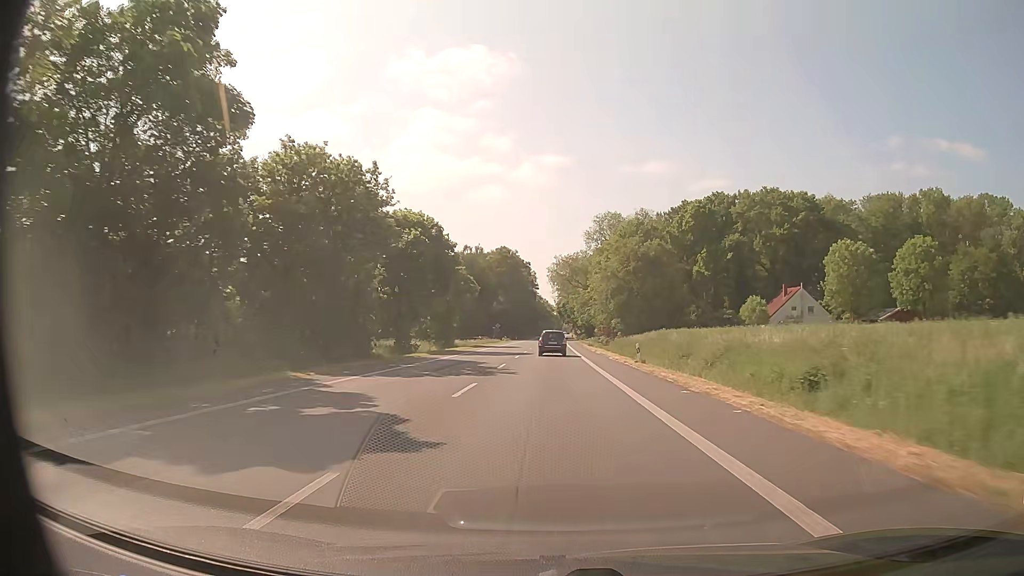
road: primary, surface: asphalt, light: Day
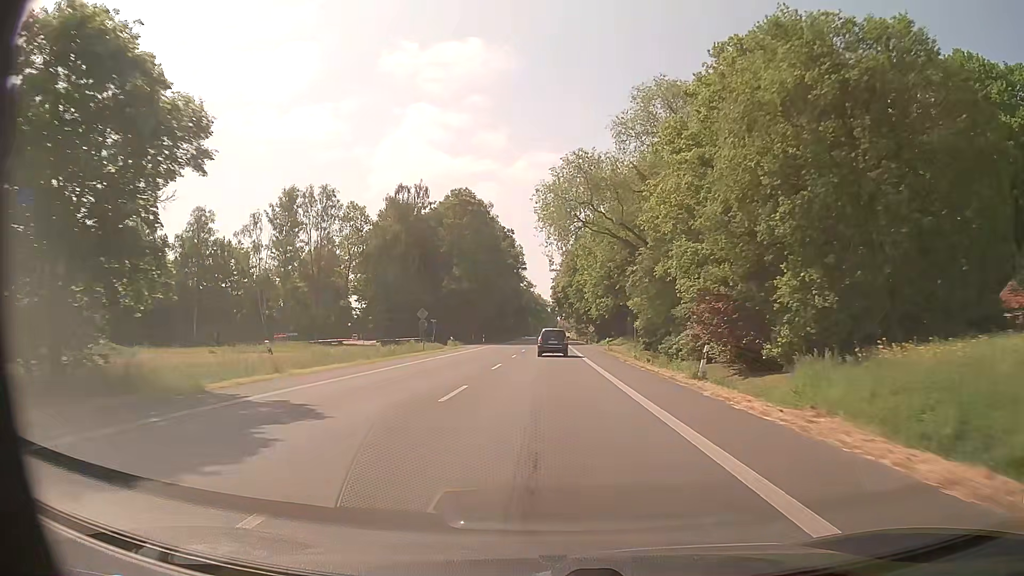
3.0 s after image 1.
(+0.2, +62.2) m; 0°
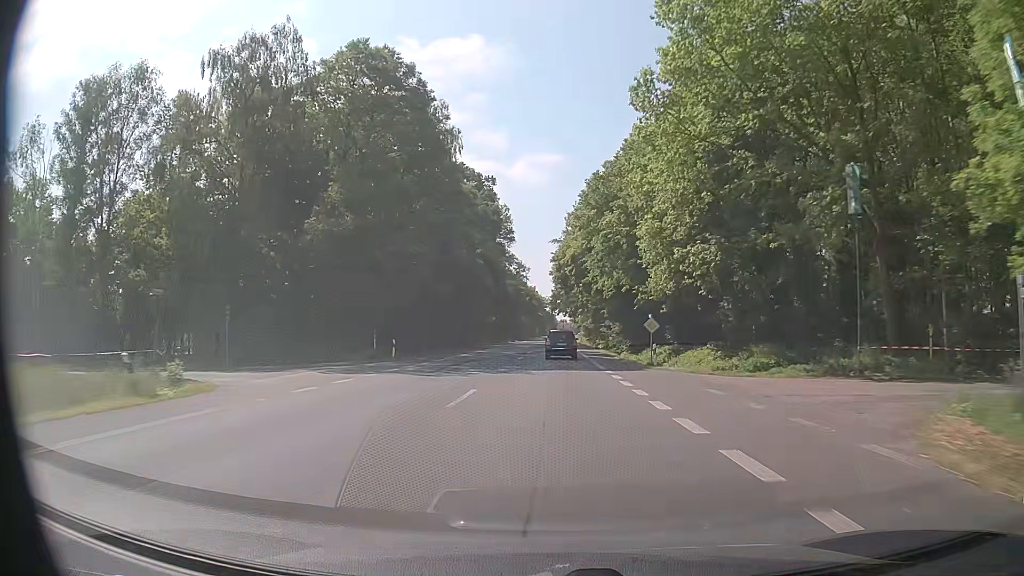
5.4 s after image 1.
(0.0, +49.4) m; 0°
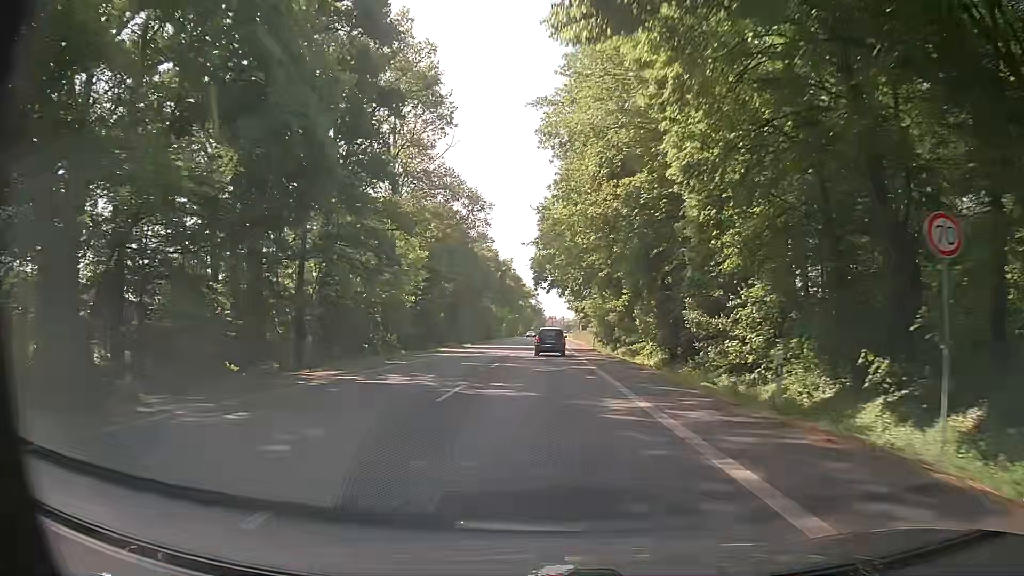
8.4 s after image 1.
(+0.8, +59.3) m; +1°
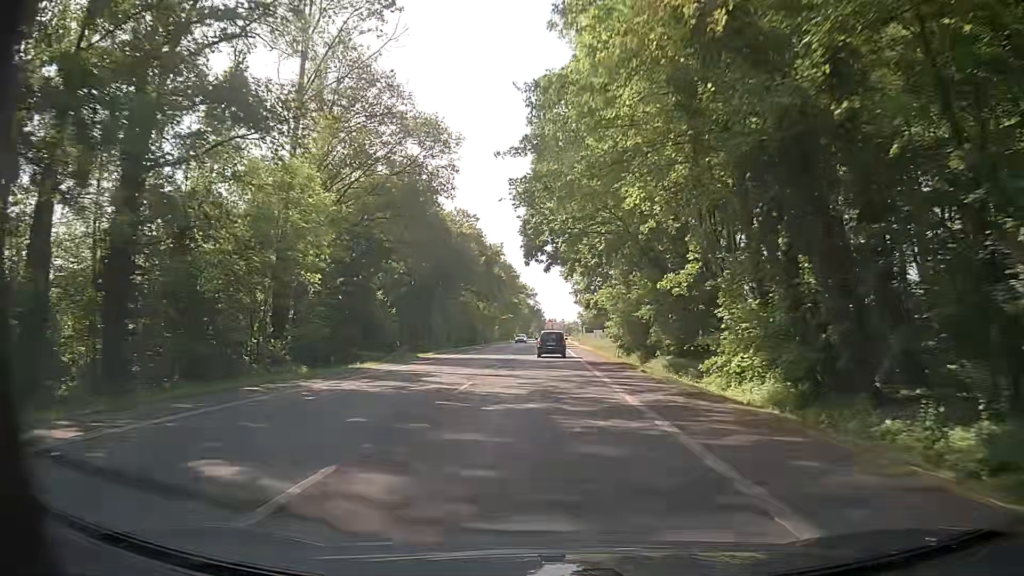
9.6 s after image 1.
(-0.1, +22.3) m; 0°
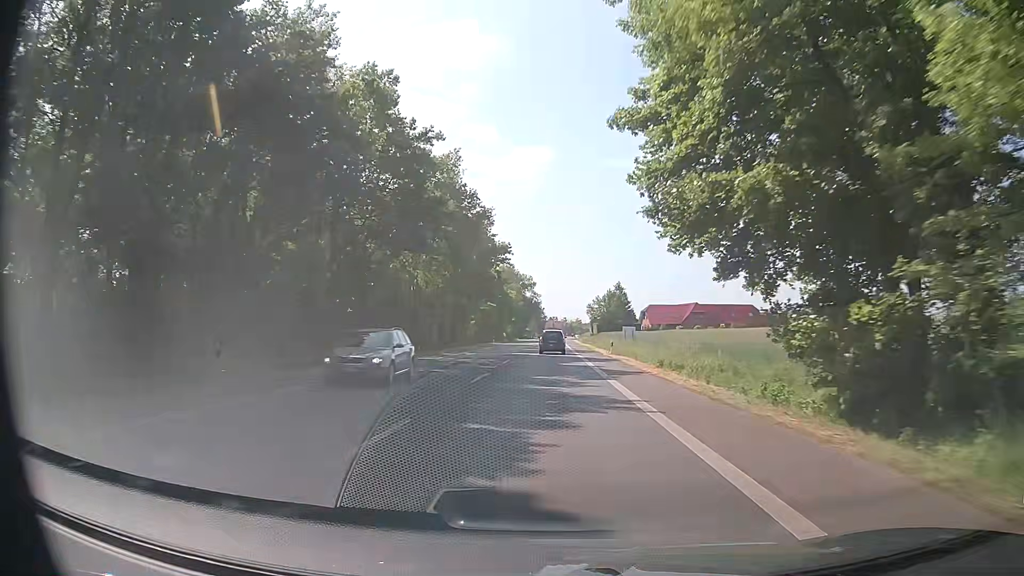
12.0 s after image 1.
(-0.2, +45.0) m; -1°
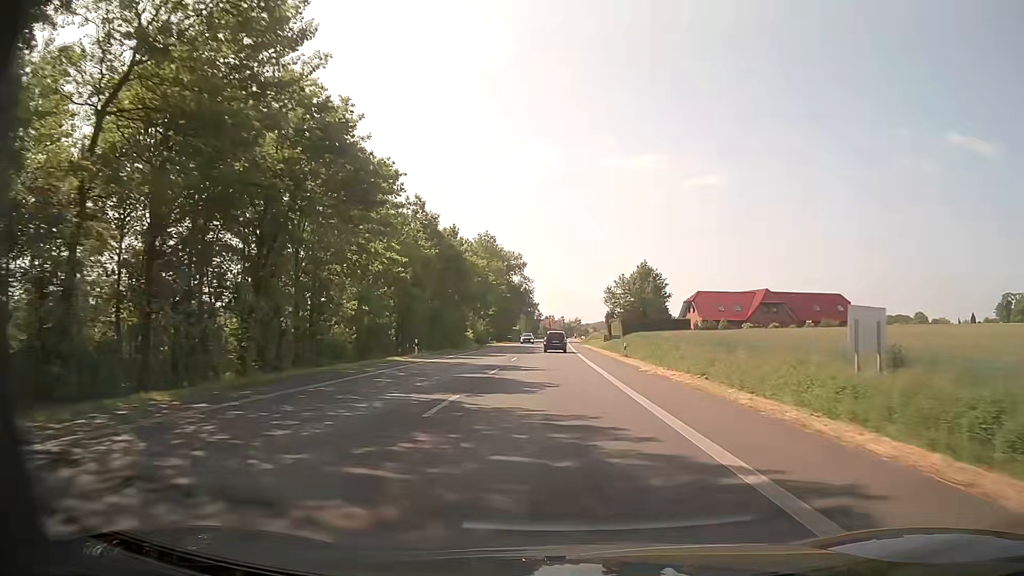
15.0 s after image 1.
(+0.6, +56.4) m; +1°
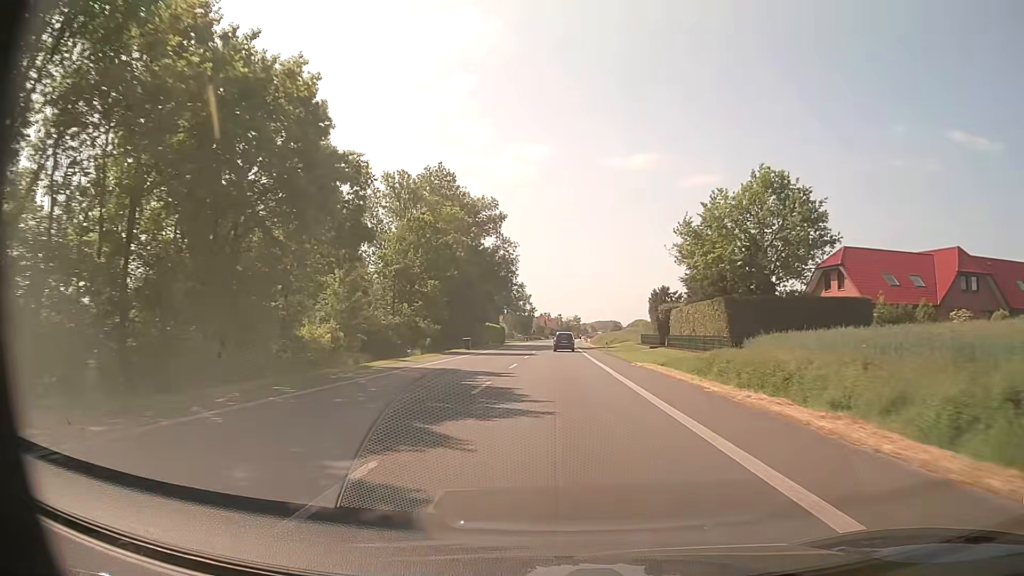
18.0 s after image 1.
(+0.1, +56.2) m; 0°
(0, +10) (0, +20) (0, +30) (0, +40) (+1, +50) (+1, +60) (+1, +70) (+1, +80) (+2, +90) (+2, +100) m
